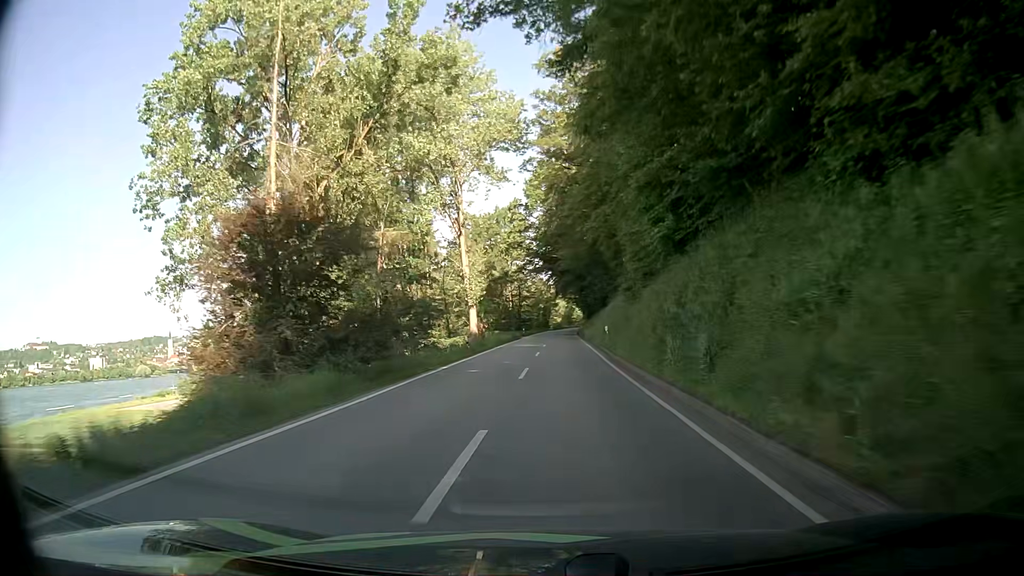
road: secondary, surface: asphalt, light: Day
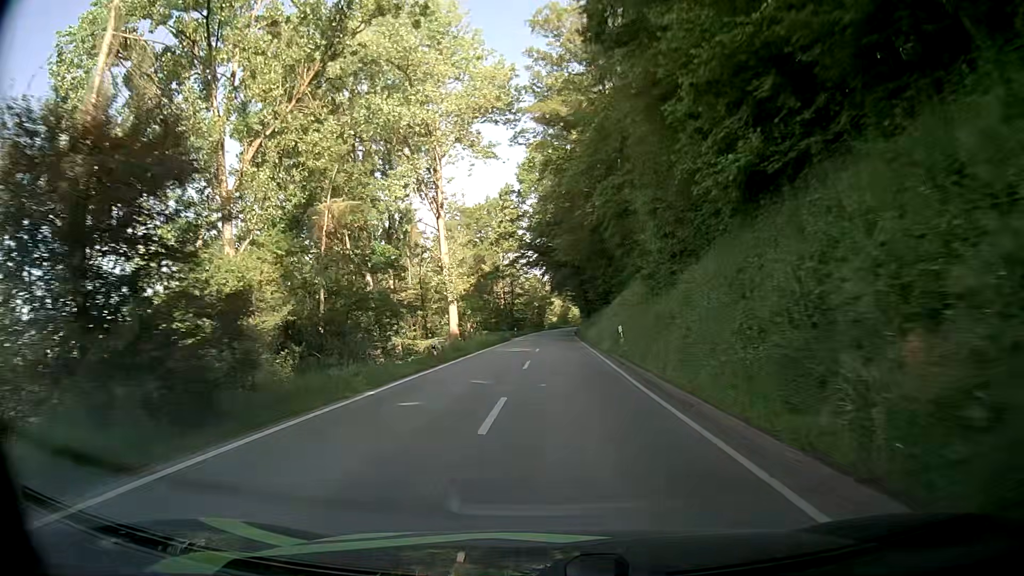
(+0.1, +8.8) m; +1°
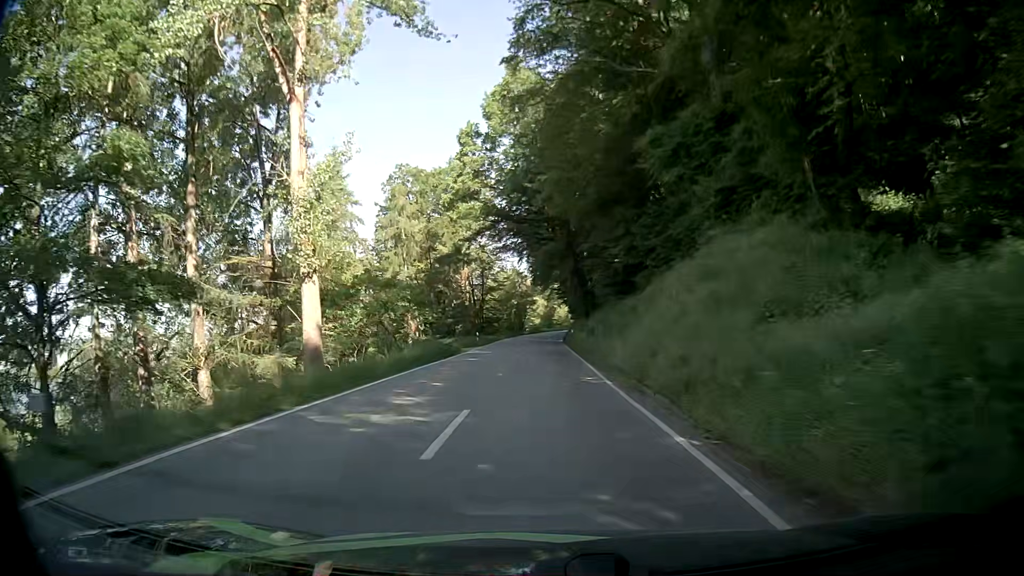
(+0.1, +25.9) m; +1°
(0, +10) (0, +20) (0, +30) (0, +40) (-1, +50) (-1, +60) (-1, +70) (-1, +80) (0, +90) (0, +100) m
